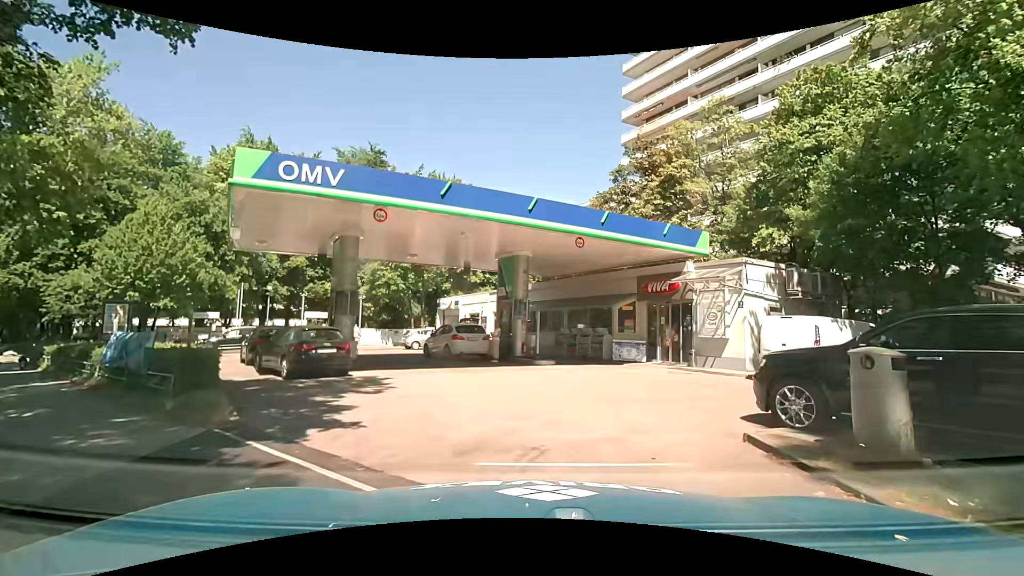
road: service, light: Day
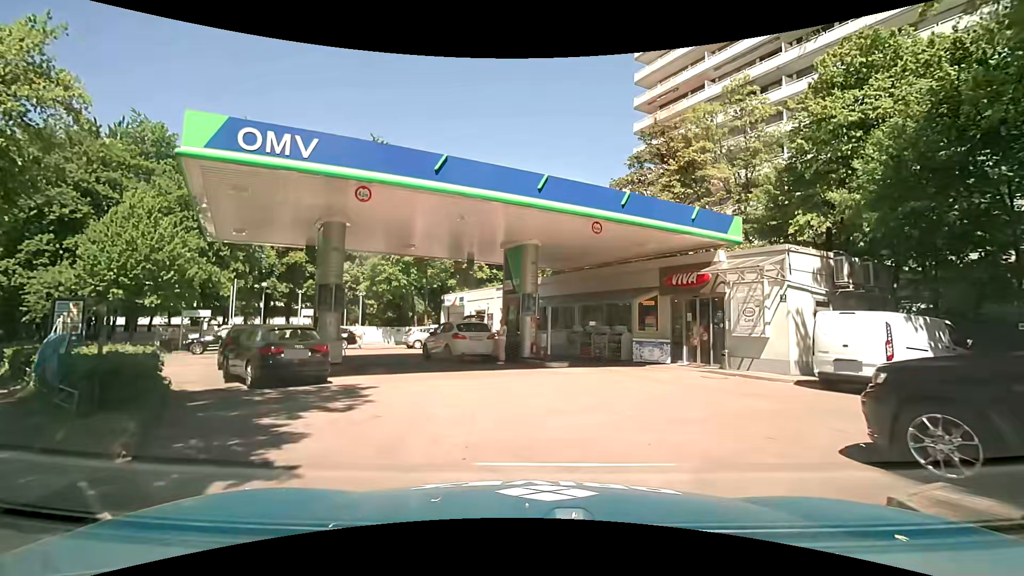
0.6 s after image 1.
(0.0, +2.3) m; -2°
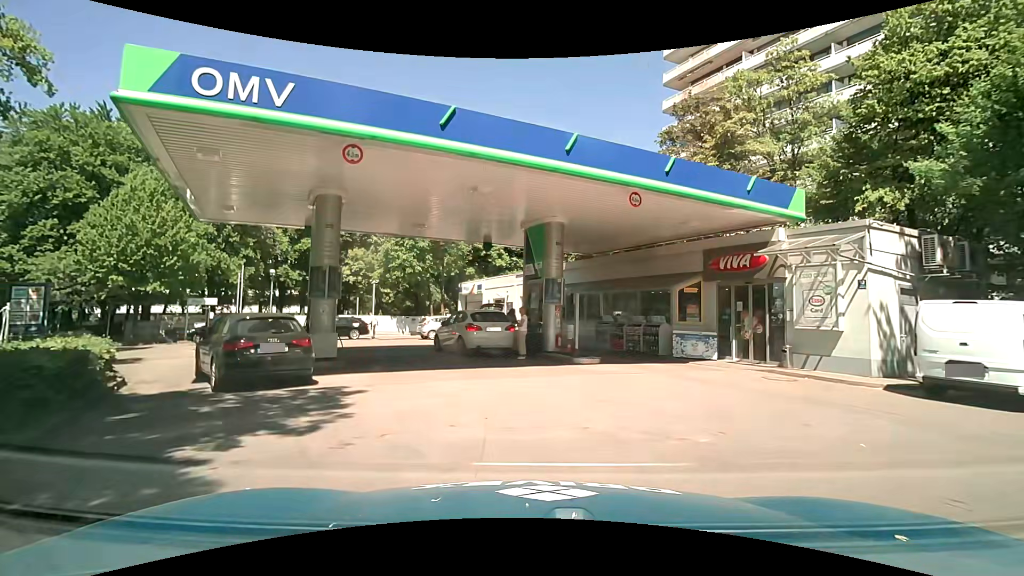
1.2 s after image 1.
(0.0, +2.3) m; 0°
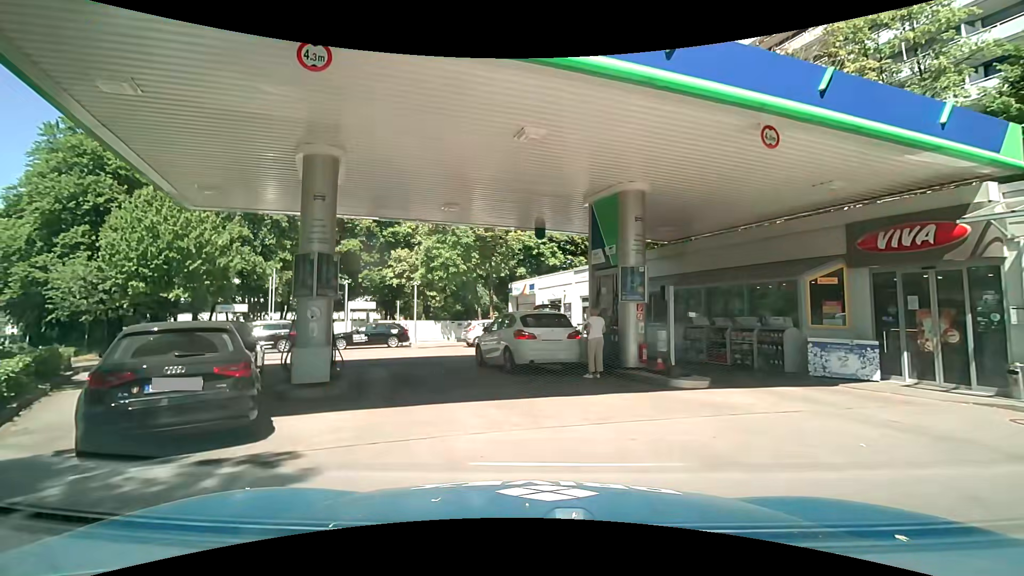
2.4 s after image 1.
(-0.2, +4.3) m; -5°
